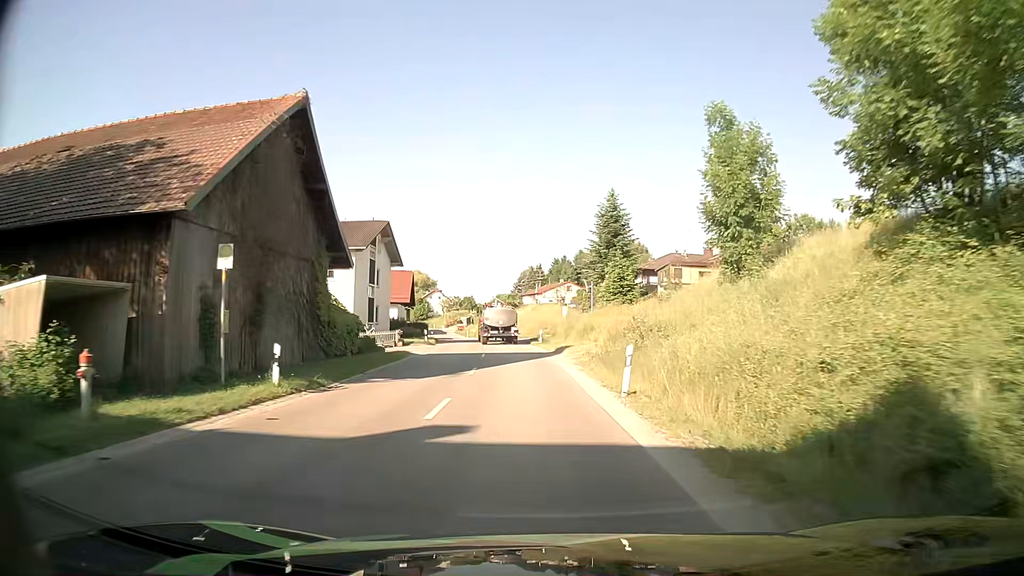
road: secondary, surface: asphalt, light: Day
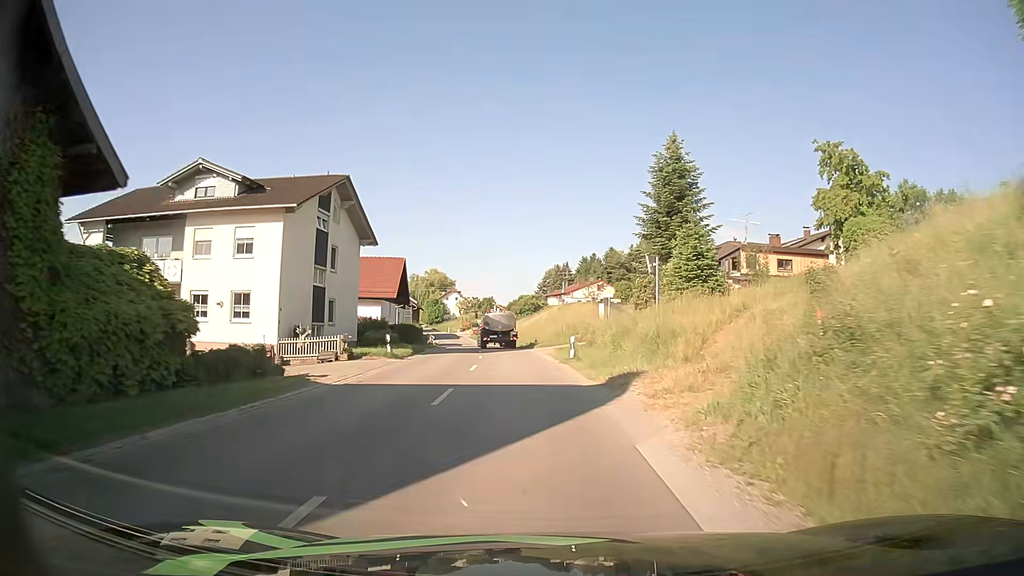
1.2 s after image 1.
(-0.4, +17.0) m; -3°
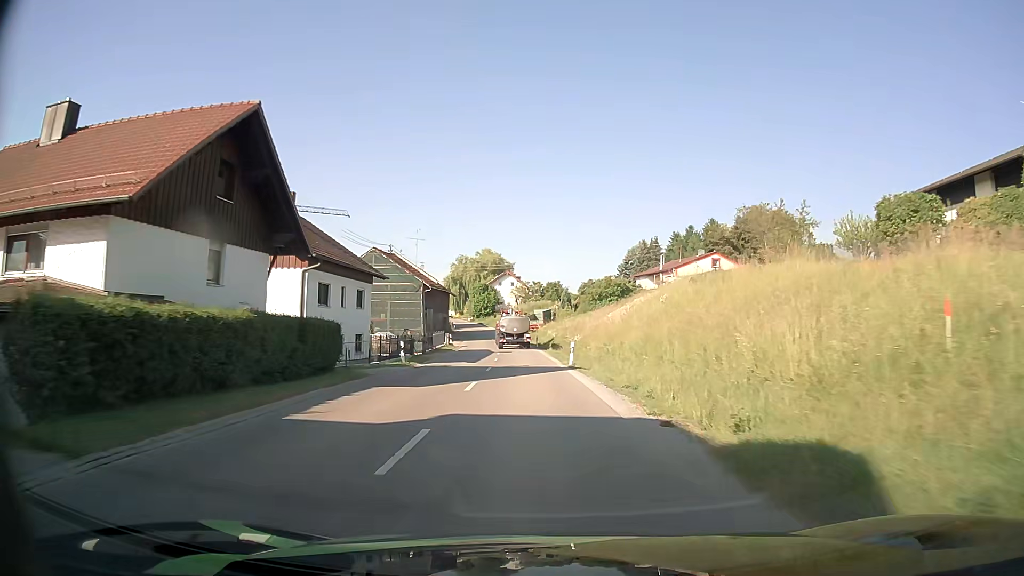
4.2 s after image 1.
(-2.4, +41.6) m; -5°
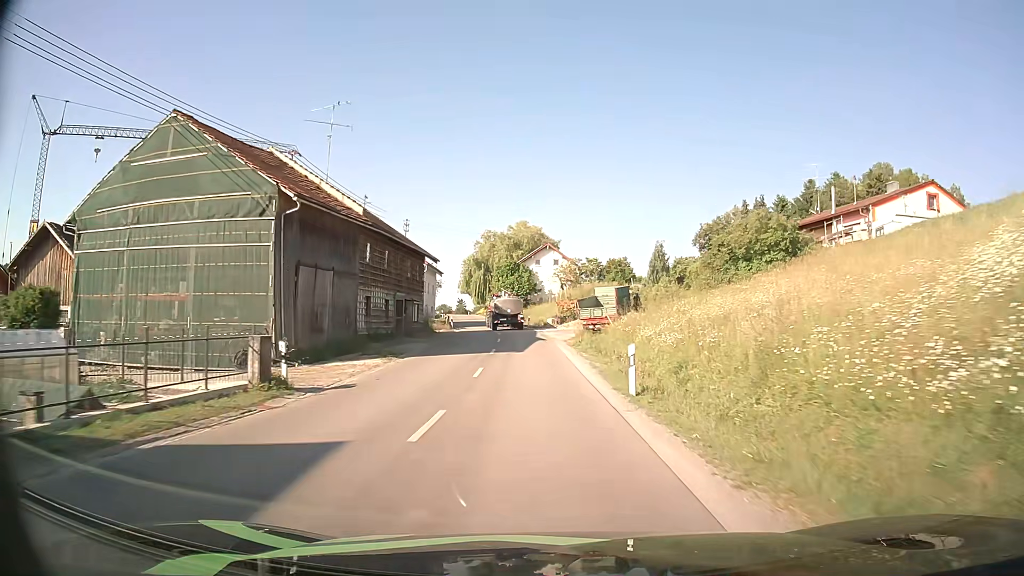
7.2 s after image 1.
(-1.8, +43.9) m; -4°
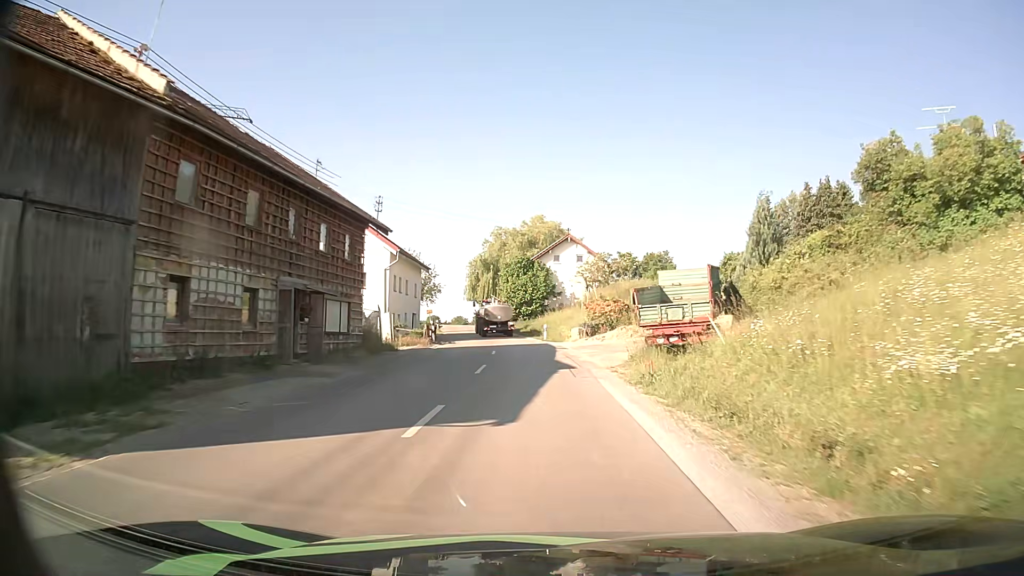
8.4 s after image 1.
(-0.3, +18.2) m; -2°
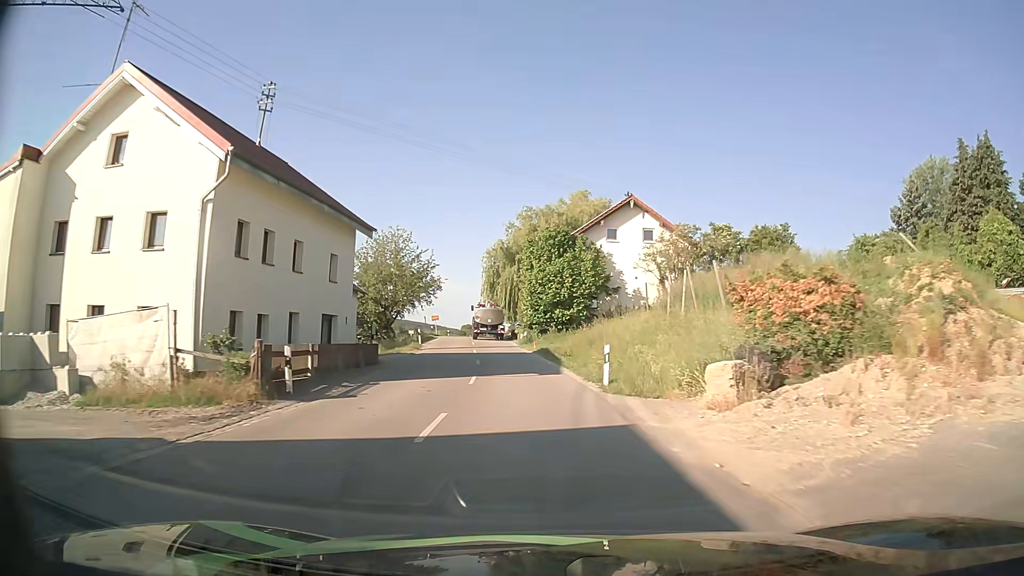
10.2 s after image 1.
(-0.7, +27.0) m; -3°
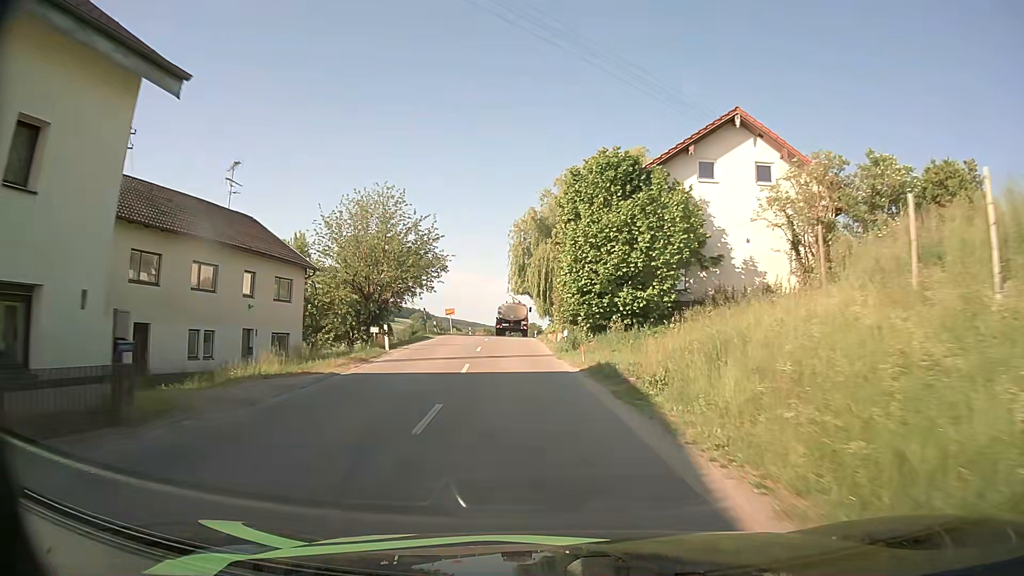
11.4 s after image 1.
(-0.5, +18.3) m; -3°
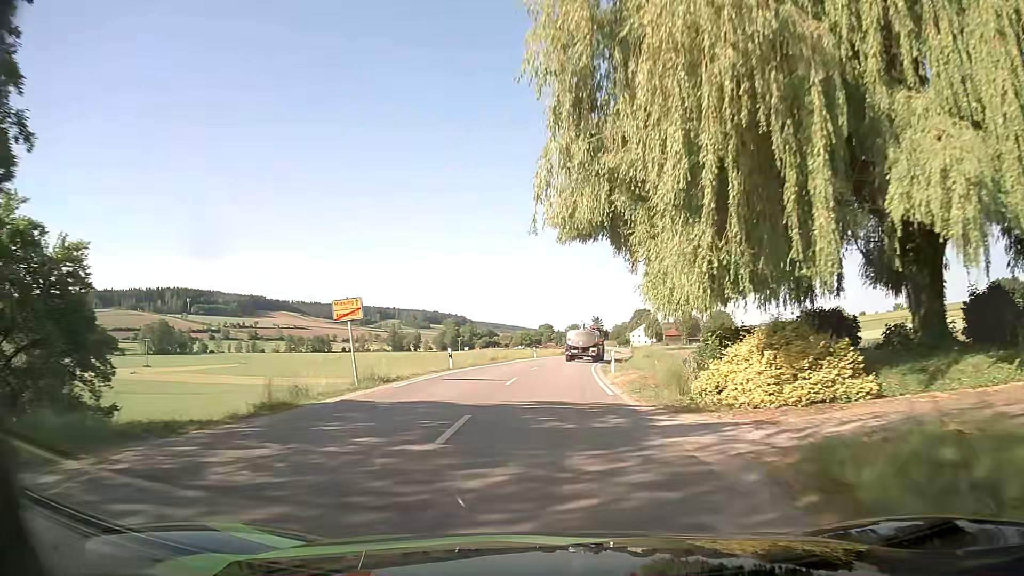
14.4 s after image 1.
(-2.6, +45.2) m; -4°
(0, +10) (0, +20) (+1, +30) (+1, +40) (+2, +50) (+3, +60) (+5, +70) (+6, +80) (+8, +89) (+10, +99) m
